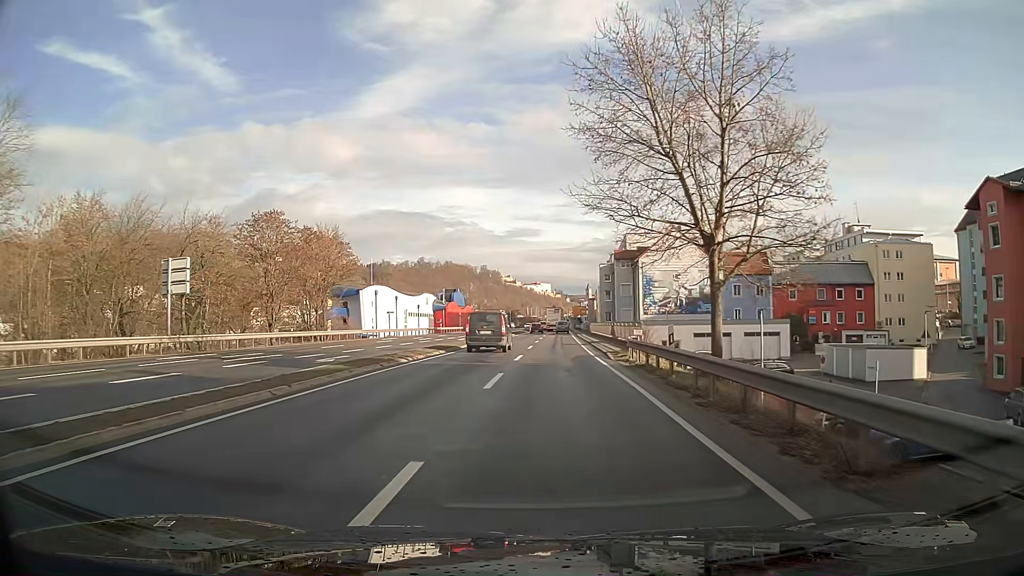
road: primary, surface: asphalt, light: Day
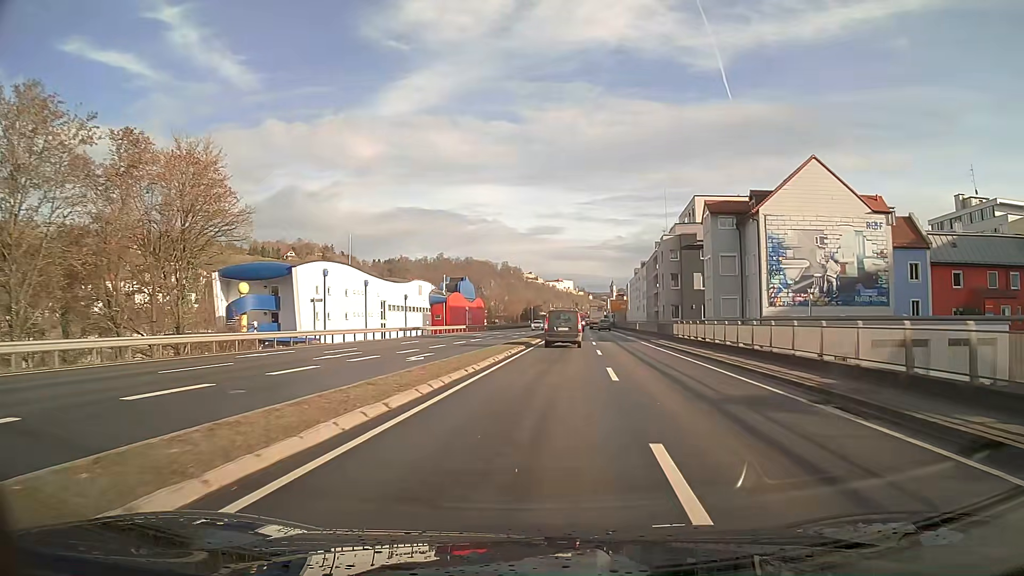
(-0.6, +33.6) m; 0°
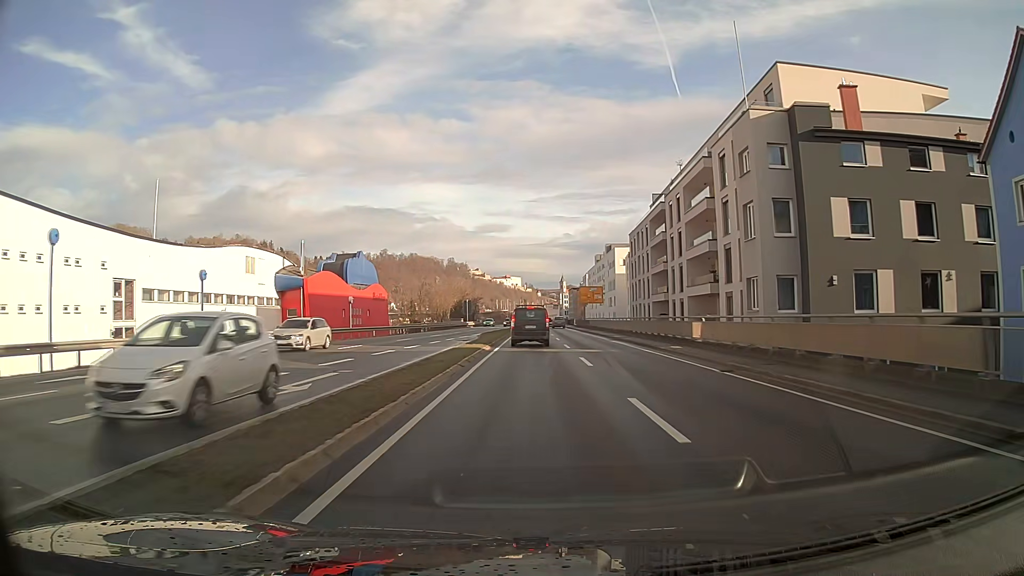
(+1.9, +44.0) m; +4°
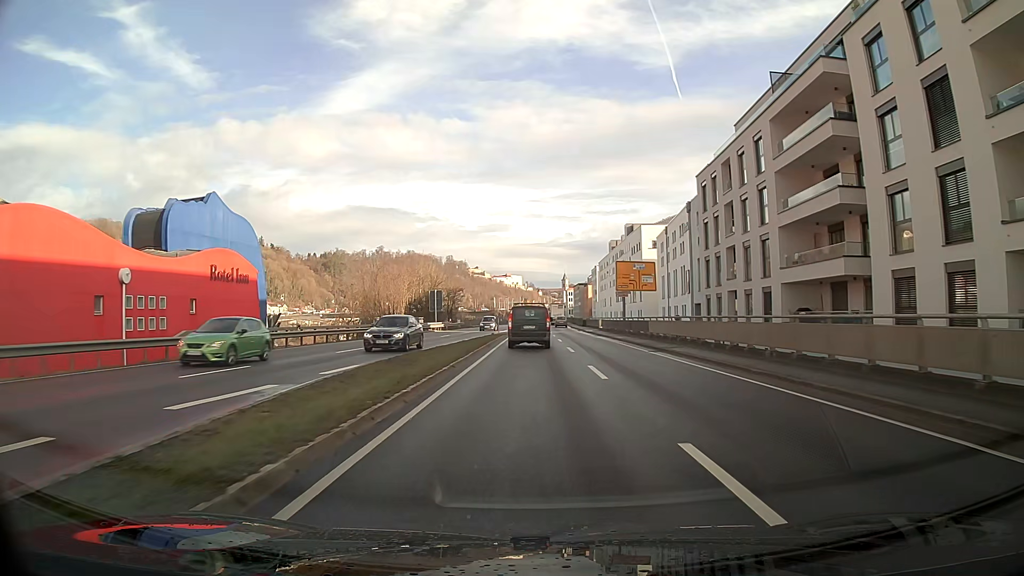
(0.0, +40.1) m; 0°
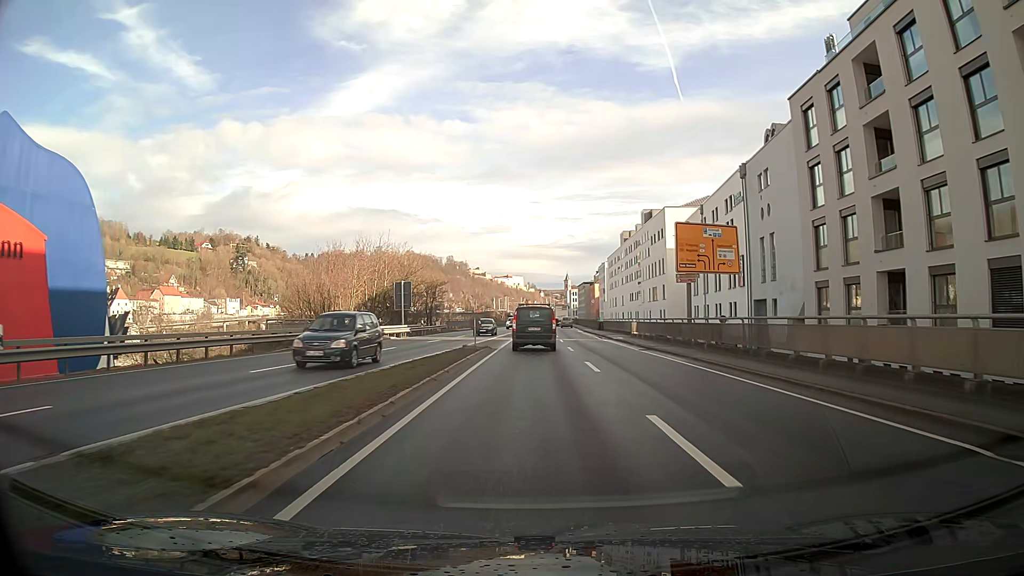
(0.0, +21.7) m; 0°
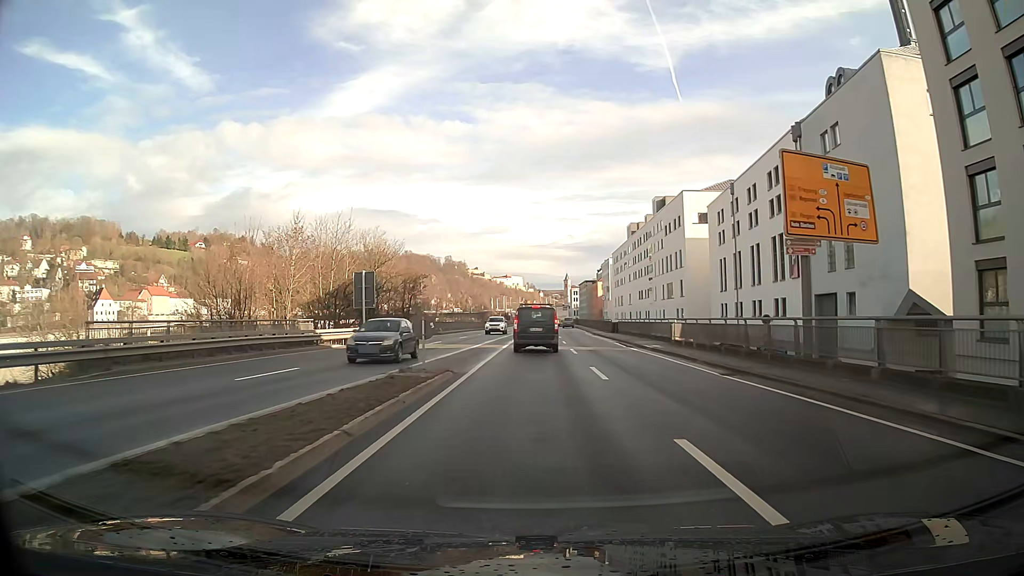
(0.0, +13.8) m; 0°
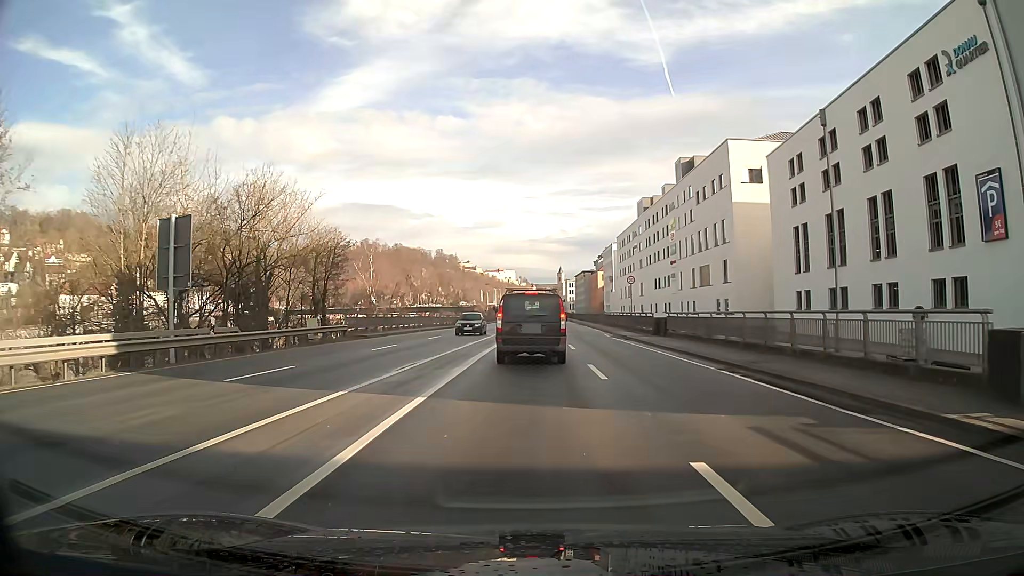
(+0.1, +25.2) m; 0°
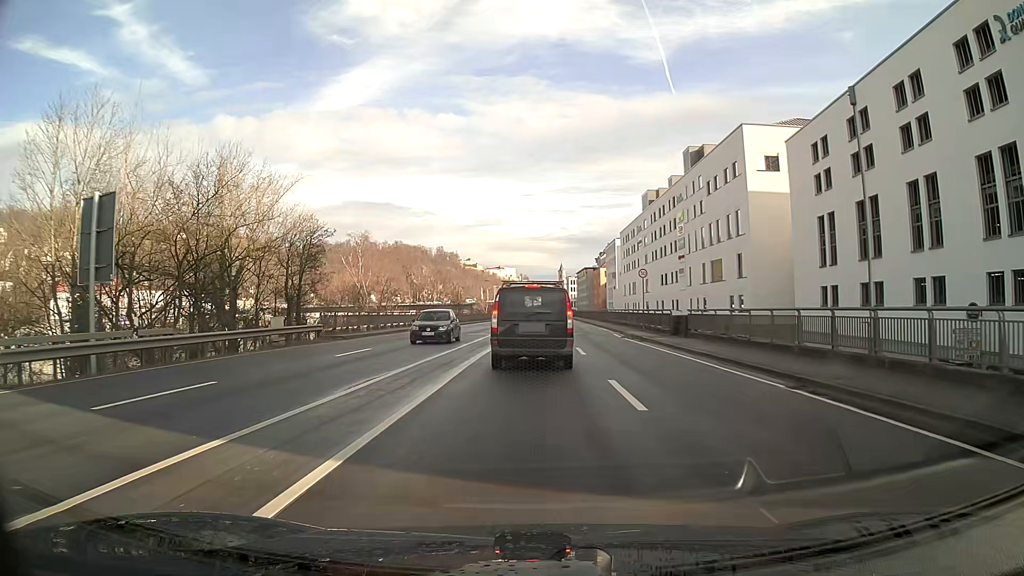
(0.0, +4.6) m; 0°
(0, +10) (0, +20) (0, +30) (0, +40) (+1, +50) (+1, +60) (+1, +70) (+1, +80) (+1, +90) (+2, +100) m
